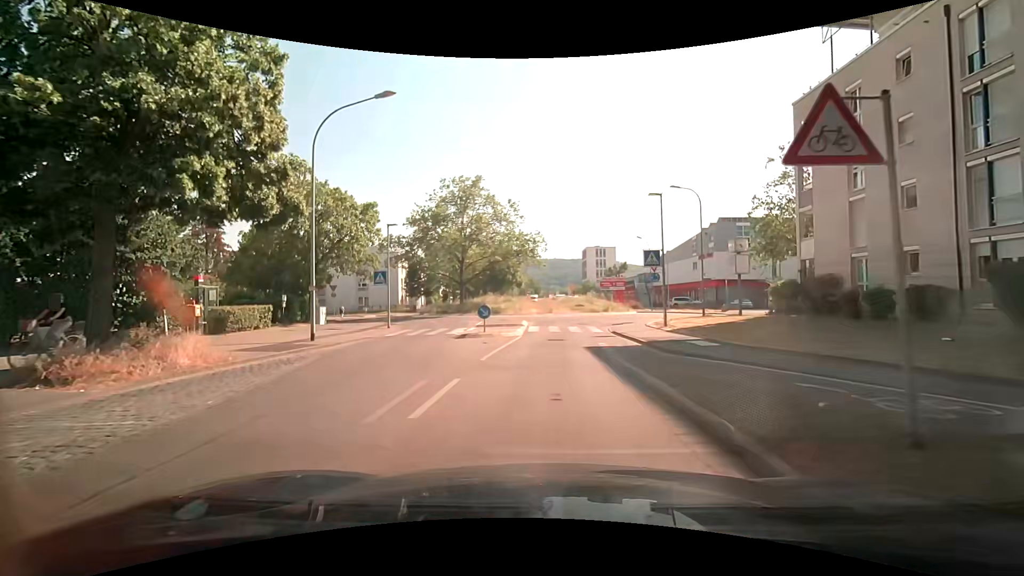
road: tertiary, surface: asphalt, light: Day
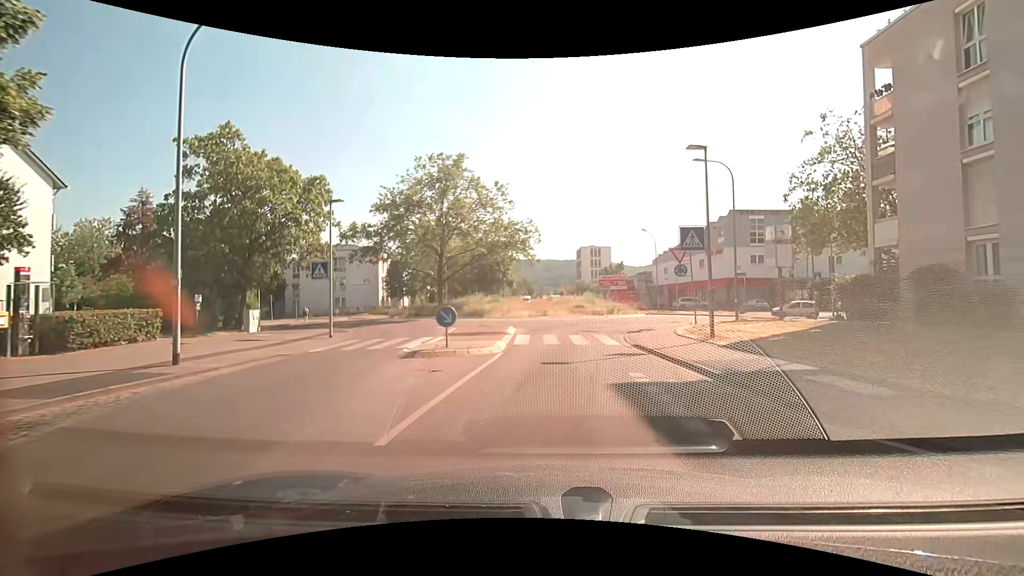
(0.0, +7.0) m; 0°
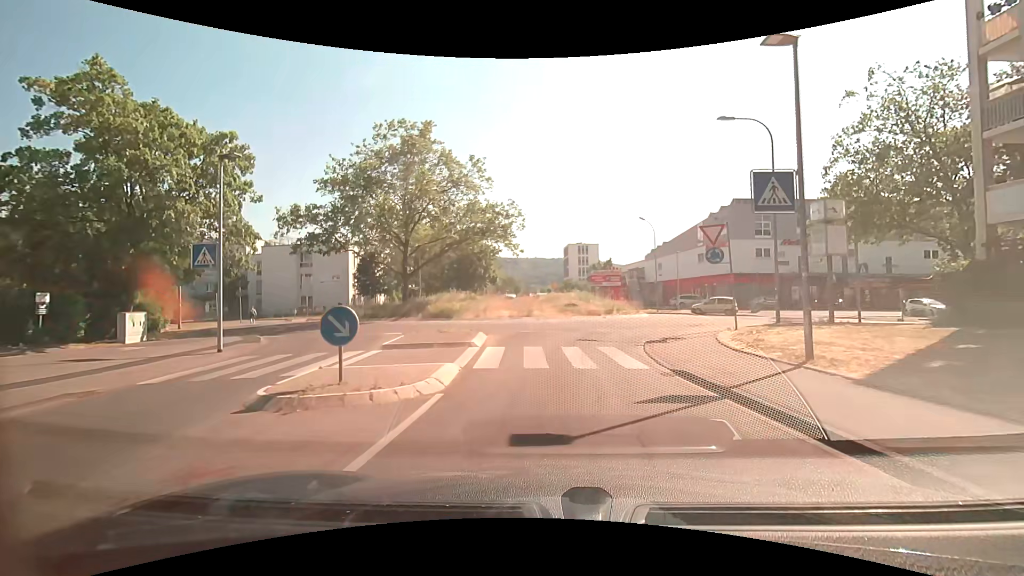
(+0.1, +6.4) m; +2°
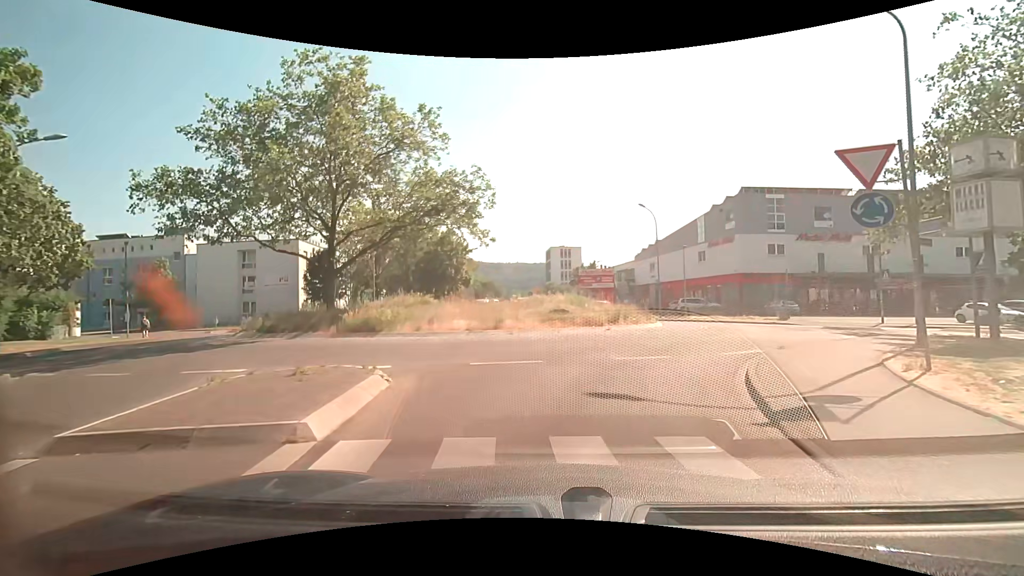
(+0.2, +9.0) m; +3°
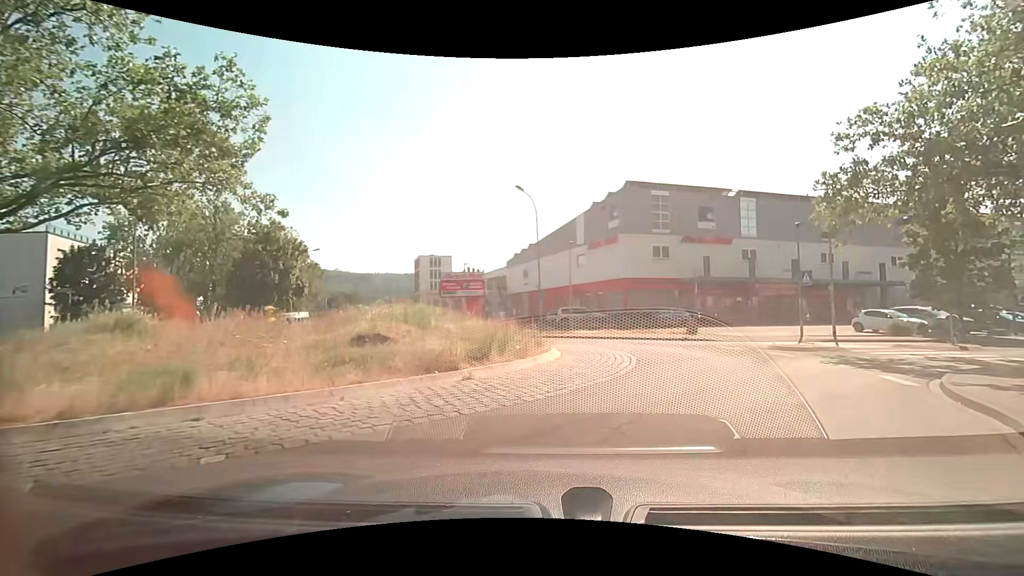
(+1.0, +10.5) m; +17°
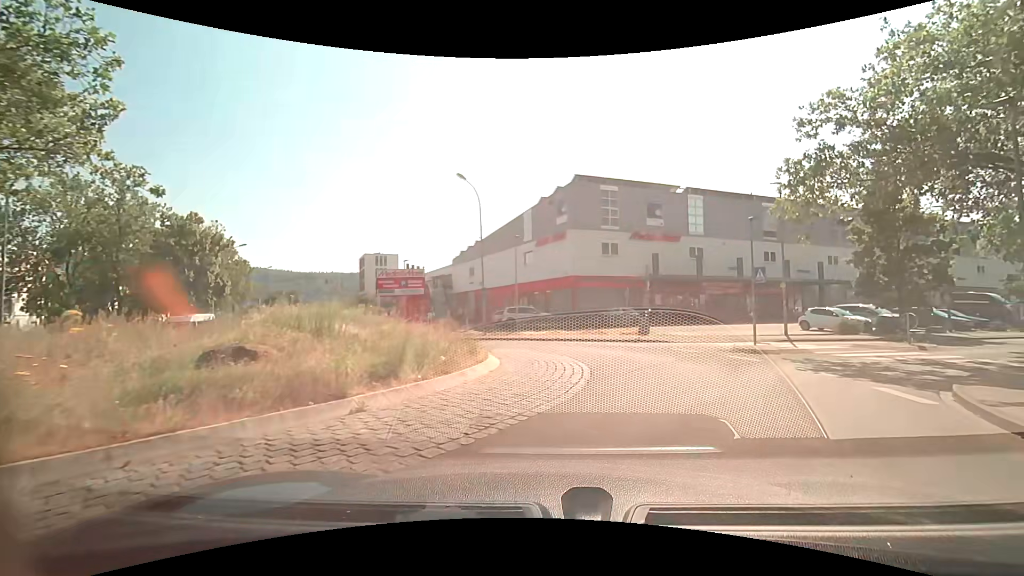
(+0.1, +2.5) m; +5°
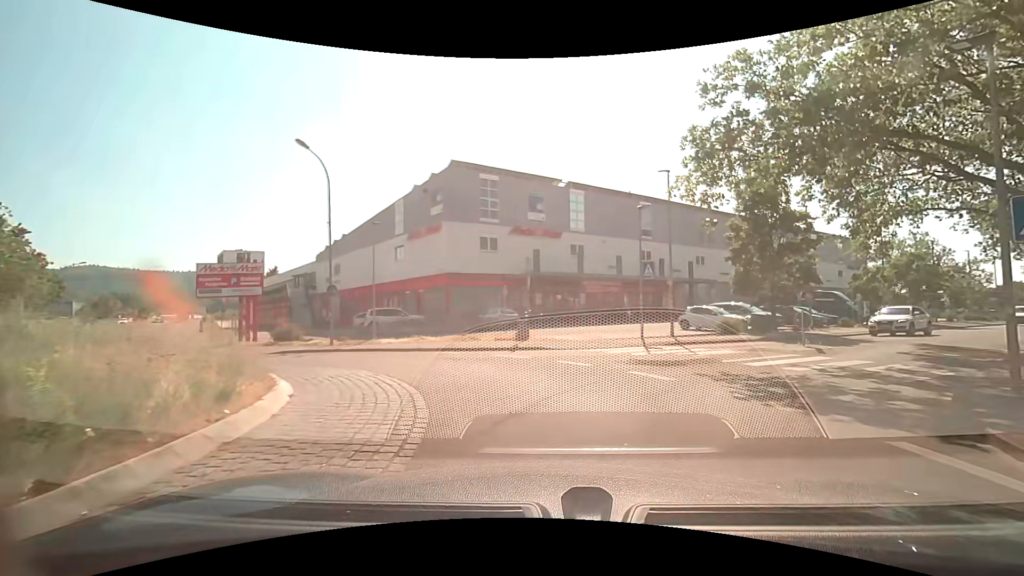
(+0.4, +4.7) m; +11°
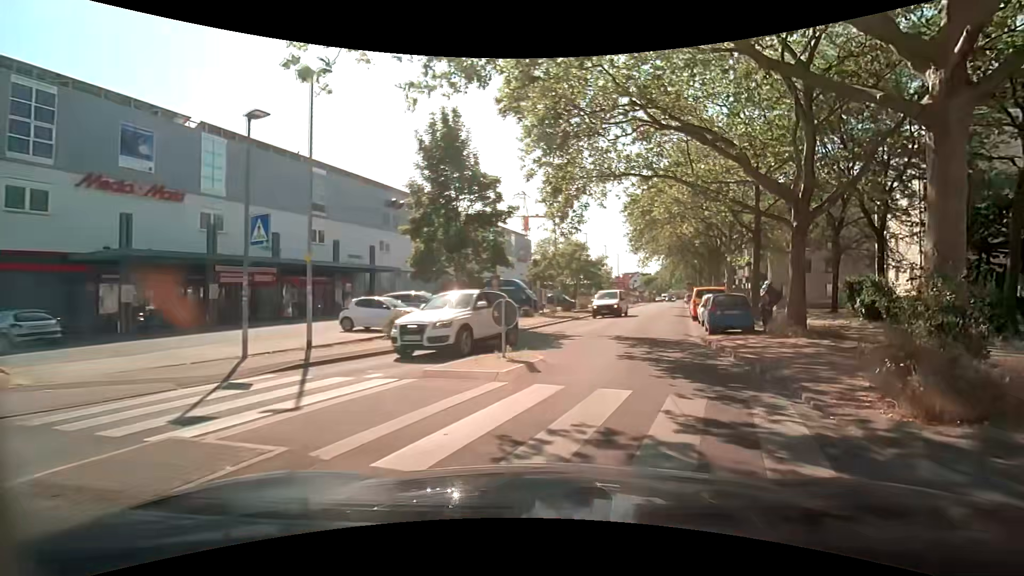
(+3.2, +9.6) m; +36°
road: residential
(+1, +10) (+3, +20) (+5, +30) (+7, +39) (+9, +49) (+11, +59) (+14, +69) (+16, +78) (+18, +88) (+20, +98) m
